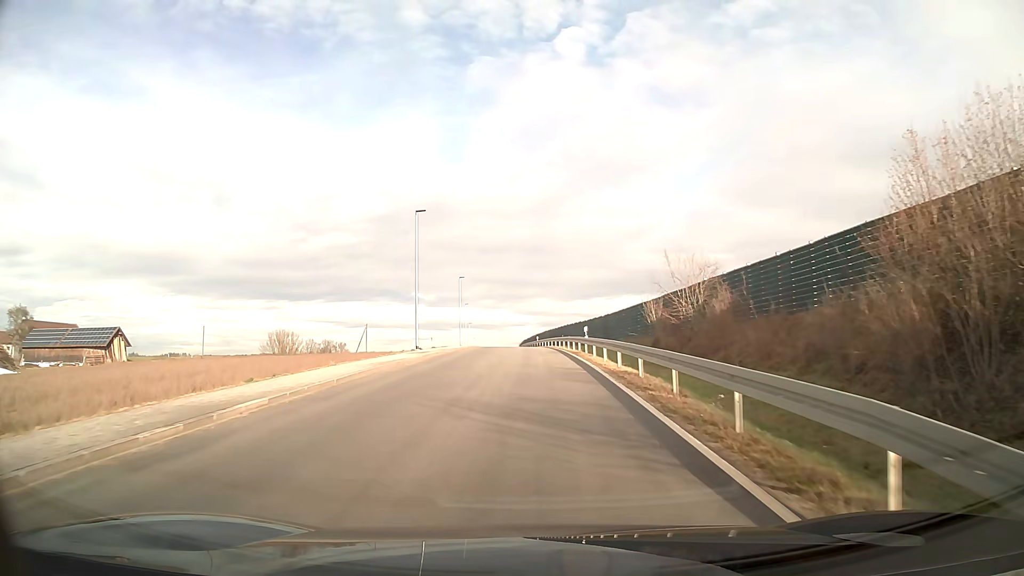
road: unclassified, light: Day
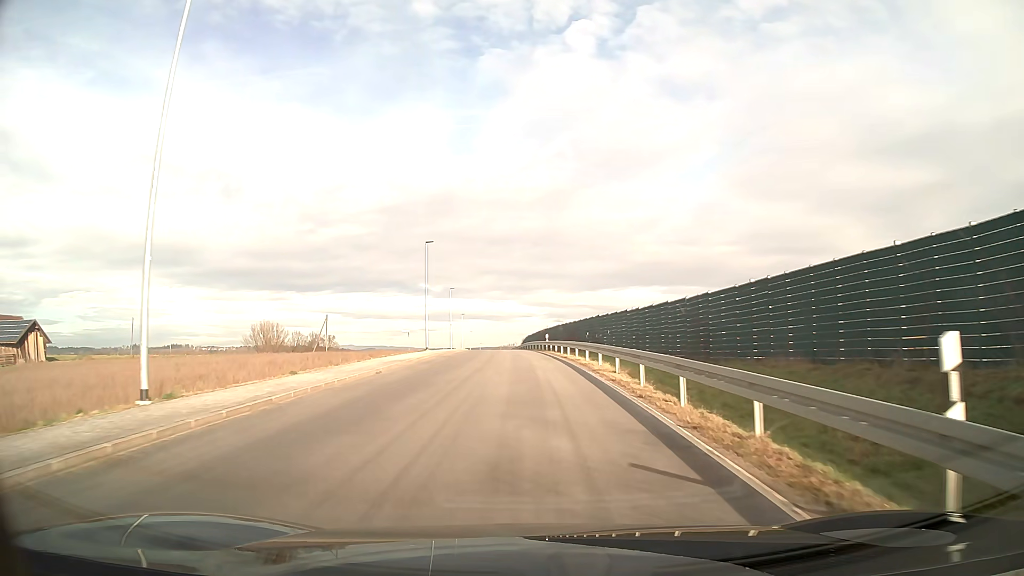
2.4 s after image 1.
(-0.1, +28.9) m; 0°
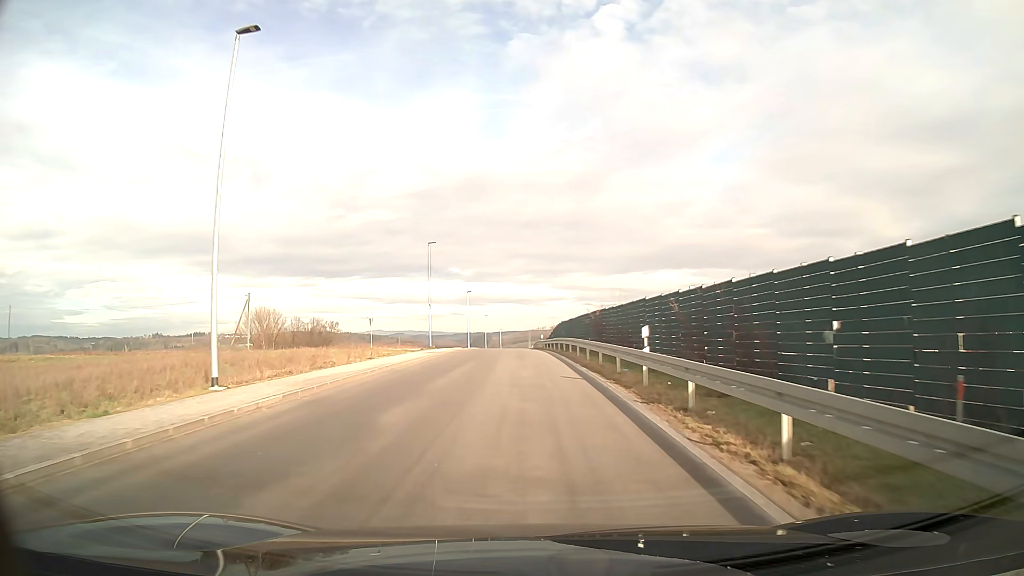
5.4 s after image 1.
(-0.8, +37.5) m; -3°
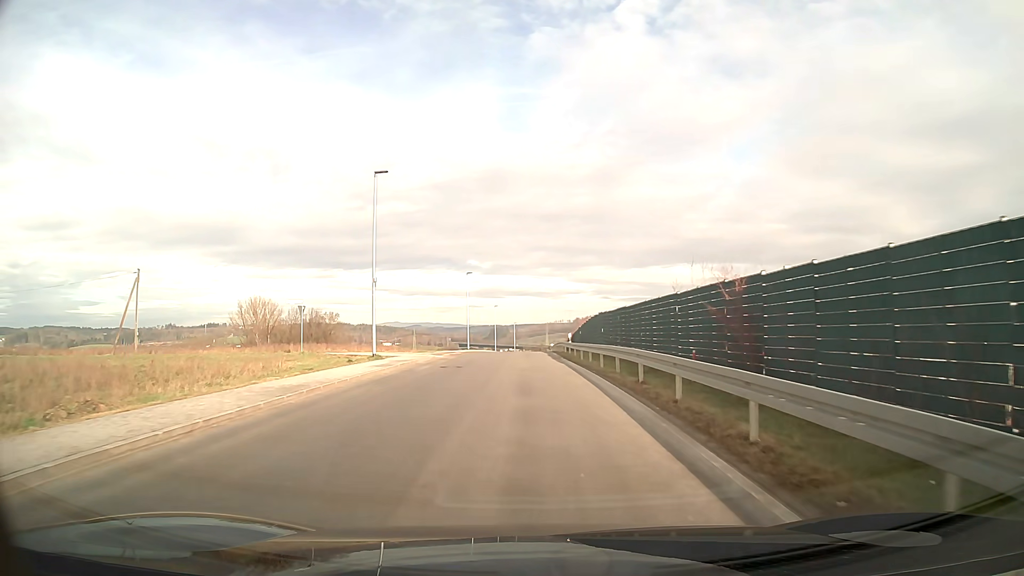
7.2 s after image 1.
(-0.3, +23.0) m; -2°
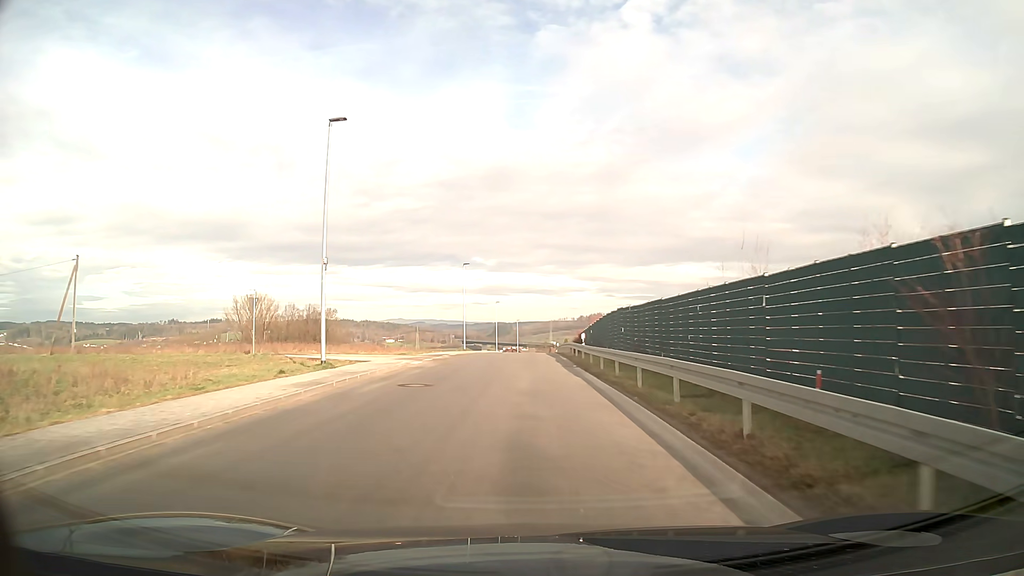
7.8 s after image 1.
(0.0, +7.7) m; 0°
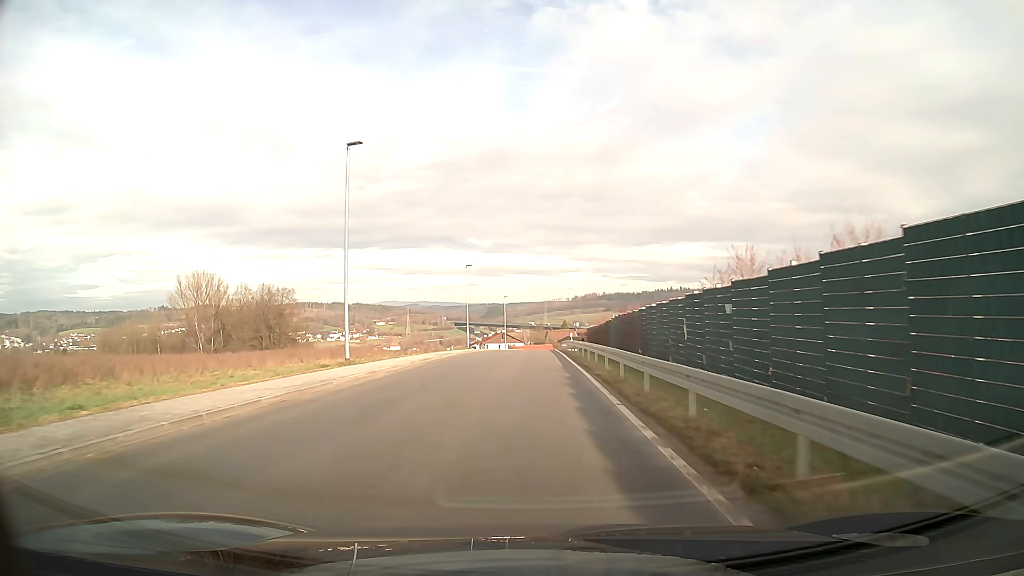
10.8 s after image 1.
(+0.1, +38.9) m; +1°
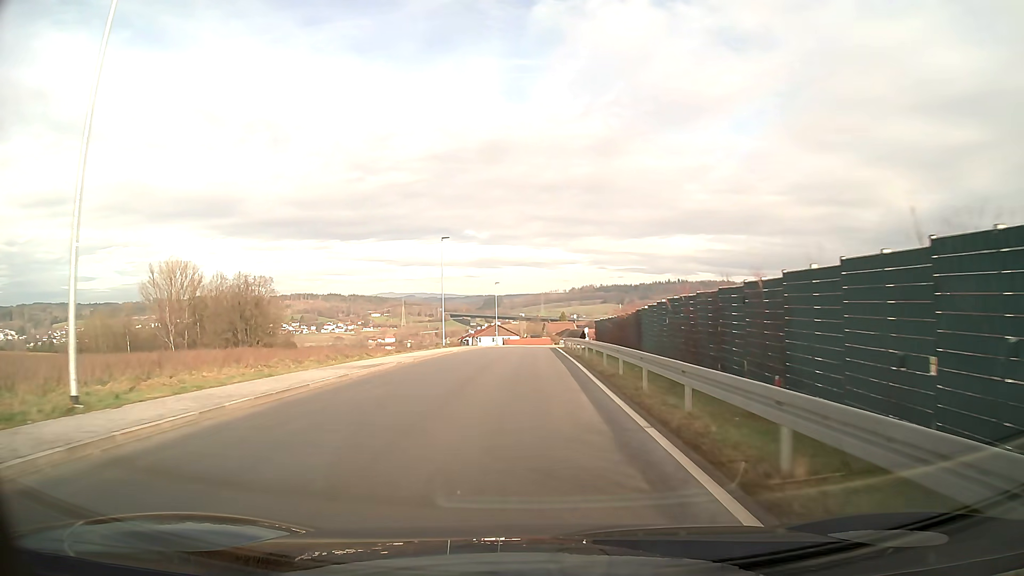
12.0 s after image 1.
(0.0, +15.7) m; 0°
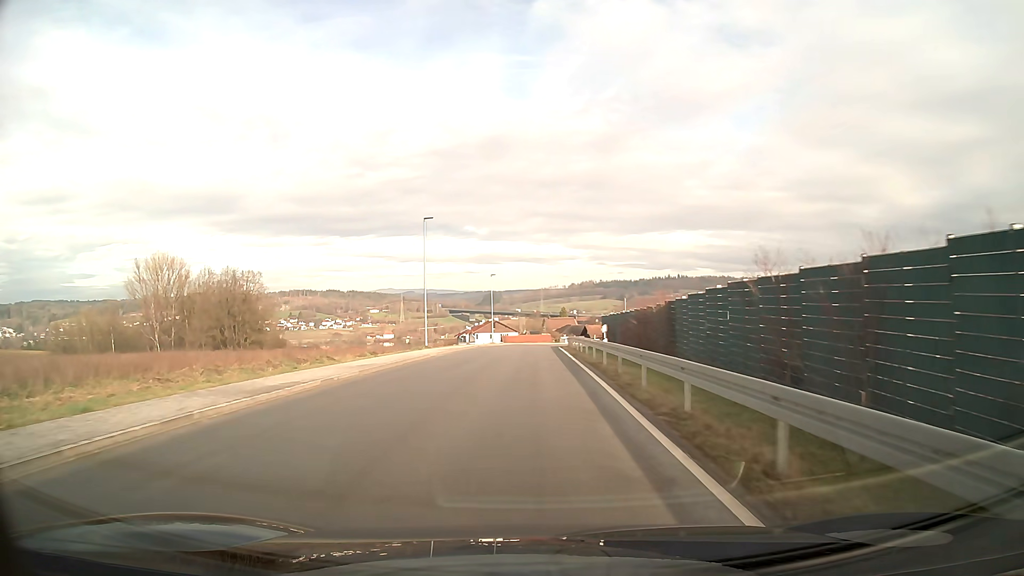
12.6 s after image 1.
(0.0, +7.9) m; 0°
(0, +10) (0, +20) (0, +30) (0, +40) (0, +50) (+1, +60) (+2, +70) (+4, +80) (+7, +89) (+11, +98) m
